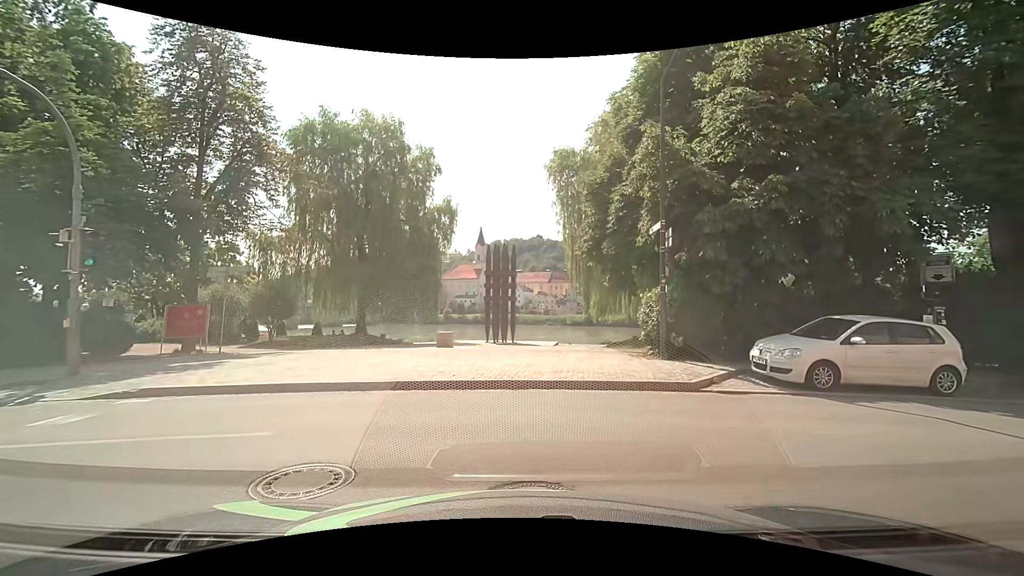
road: residential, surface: sett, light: Day
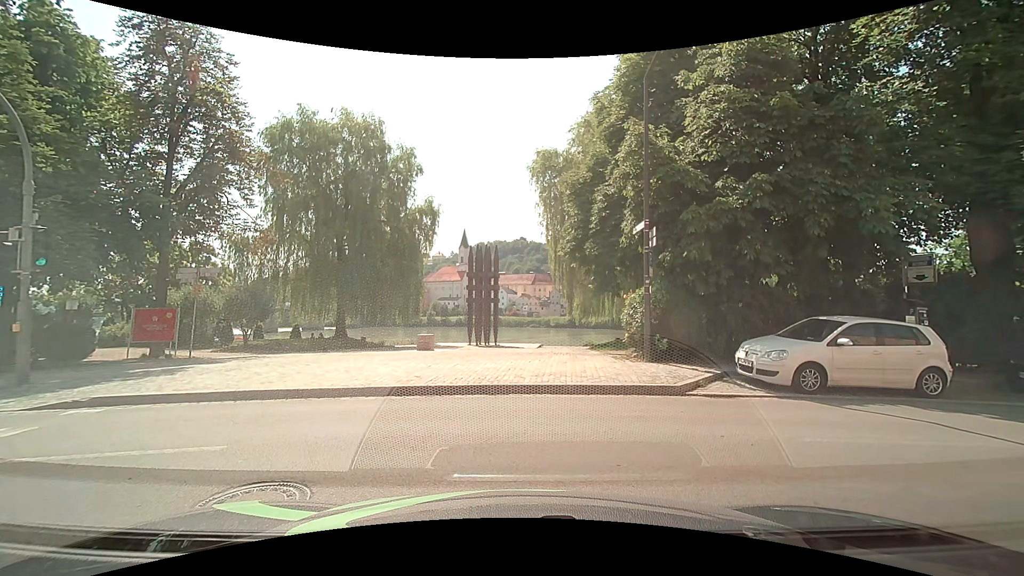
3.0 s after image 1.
(0.0, +0.4) m; 0°
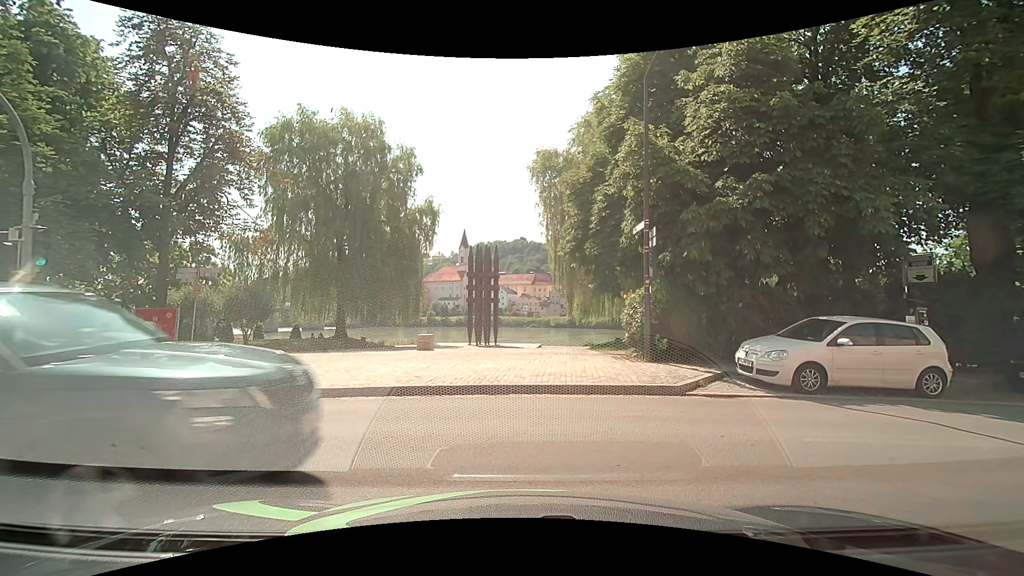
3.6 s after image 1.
(0.0, 0.0) m; 0°
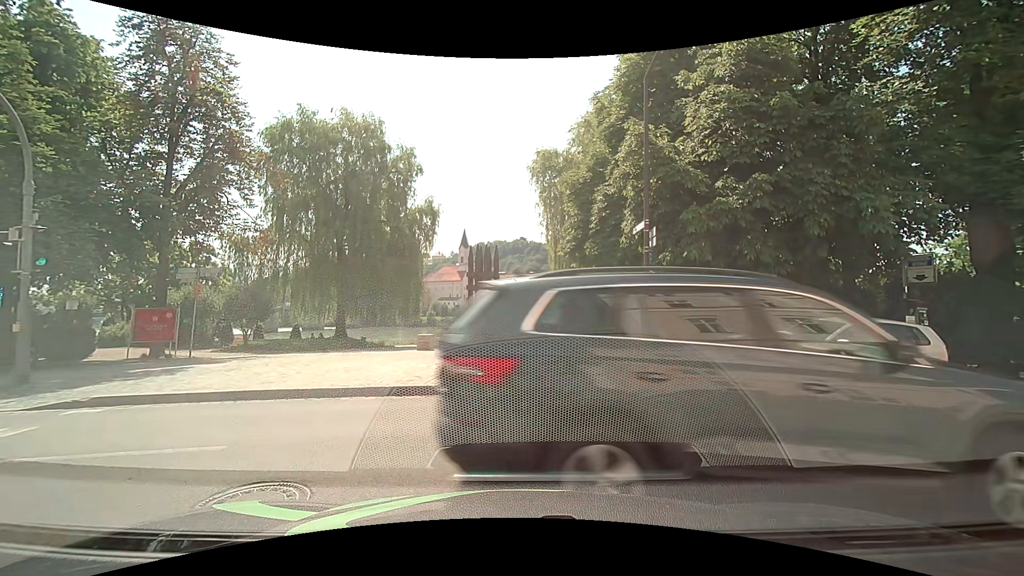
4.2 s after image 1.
(0.0, 0.0) m; 0°
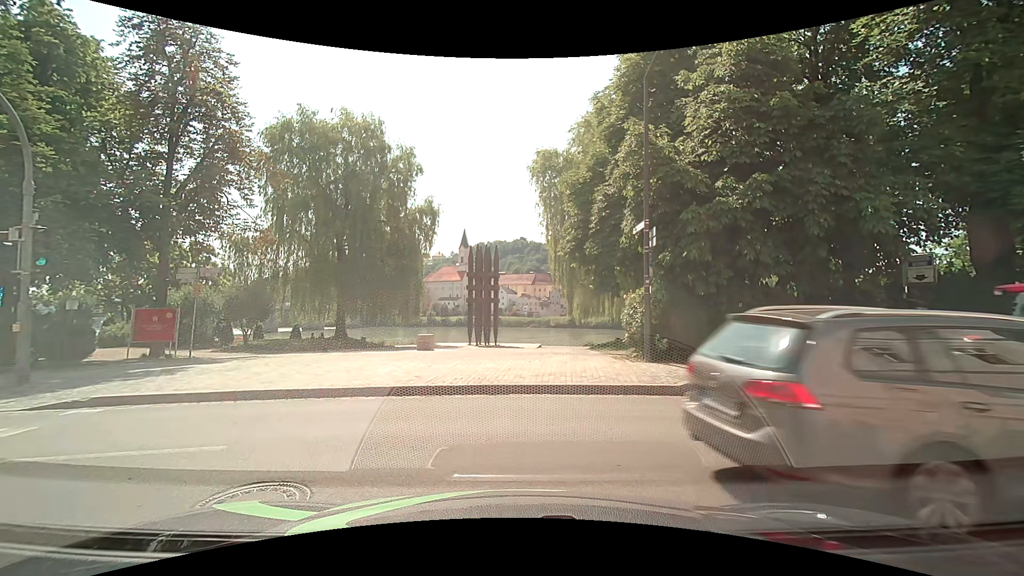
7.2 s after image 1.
(0.0, 0.0) m; 0°
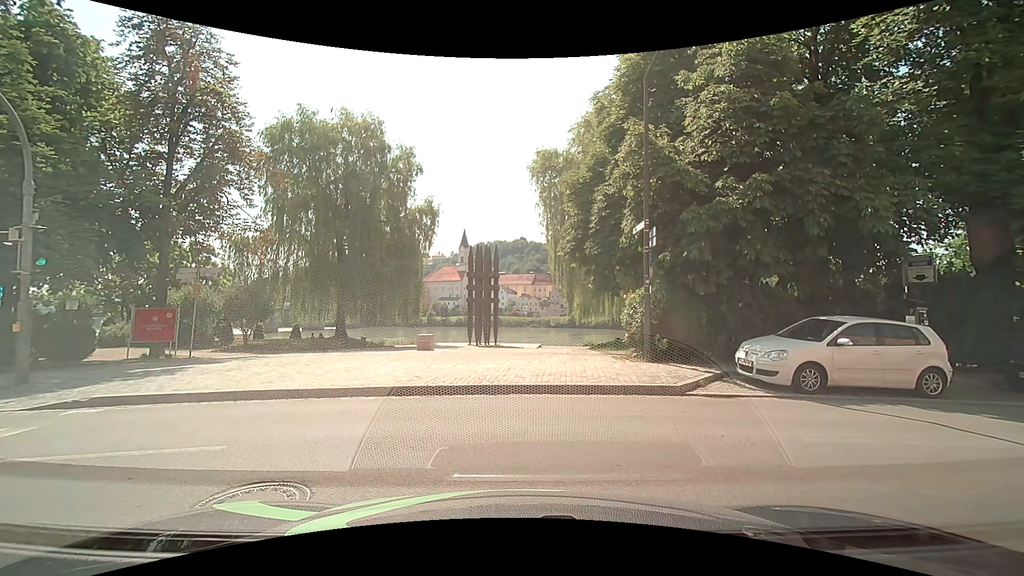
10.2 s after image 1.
(0.0, 0.0) m; 0°
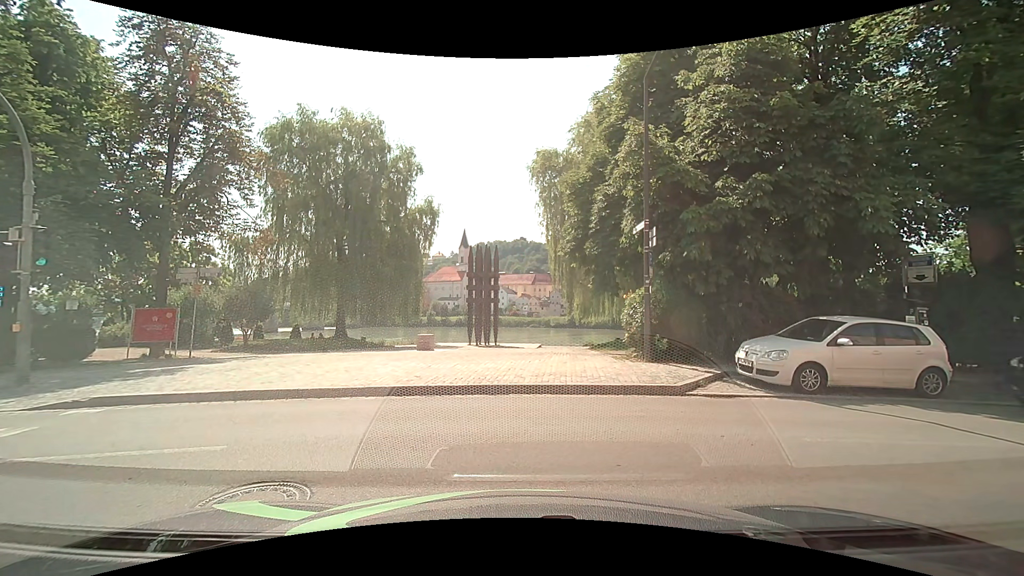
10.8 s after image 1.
(0.0, 0.0) m; 0°
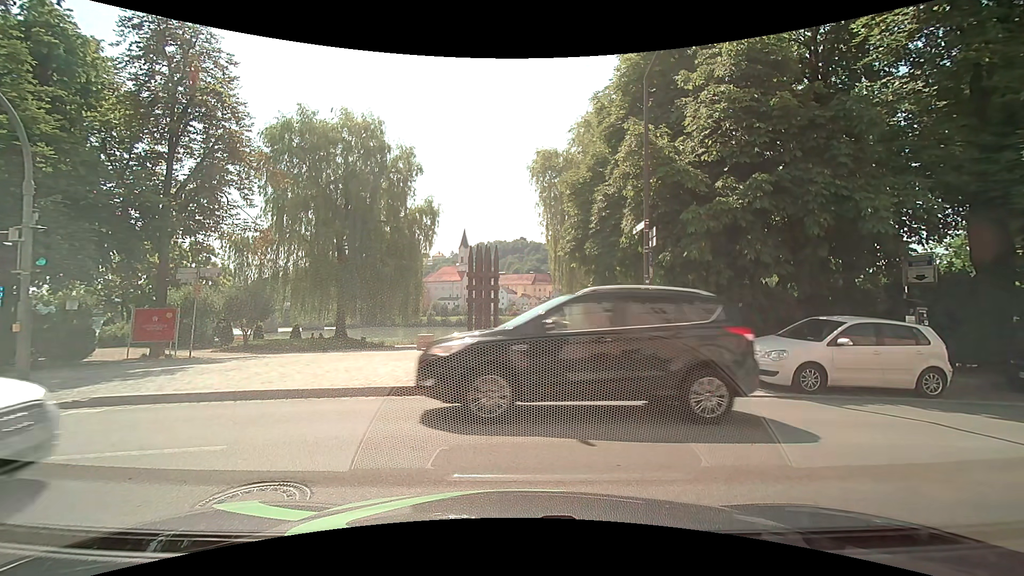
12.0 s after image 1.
(0.0, 0.0) m; 0°
